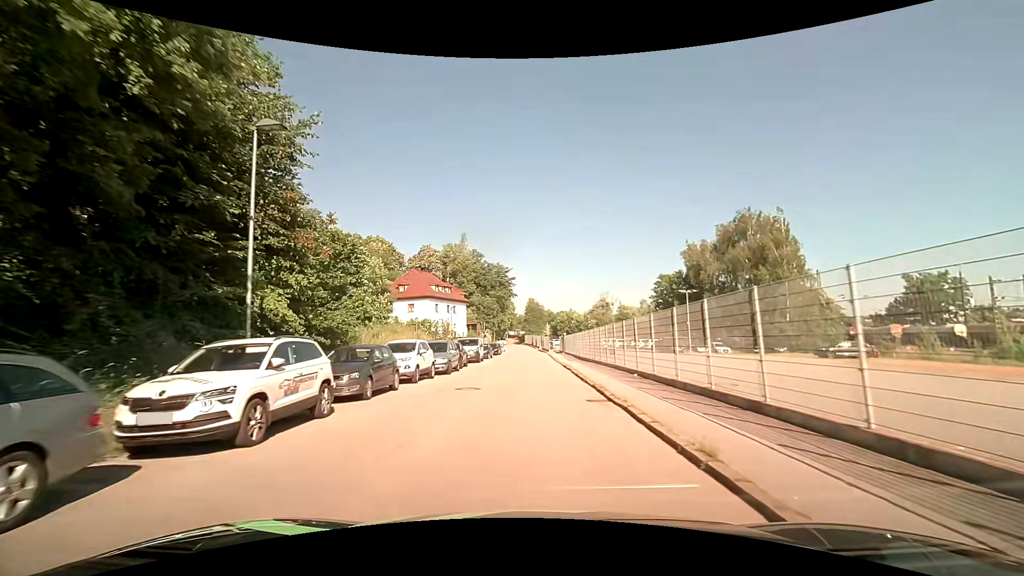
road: tertiary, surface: asphalt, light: Day
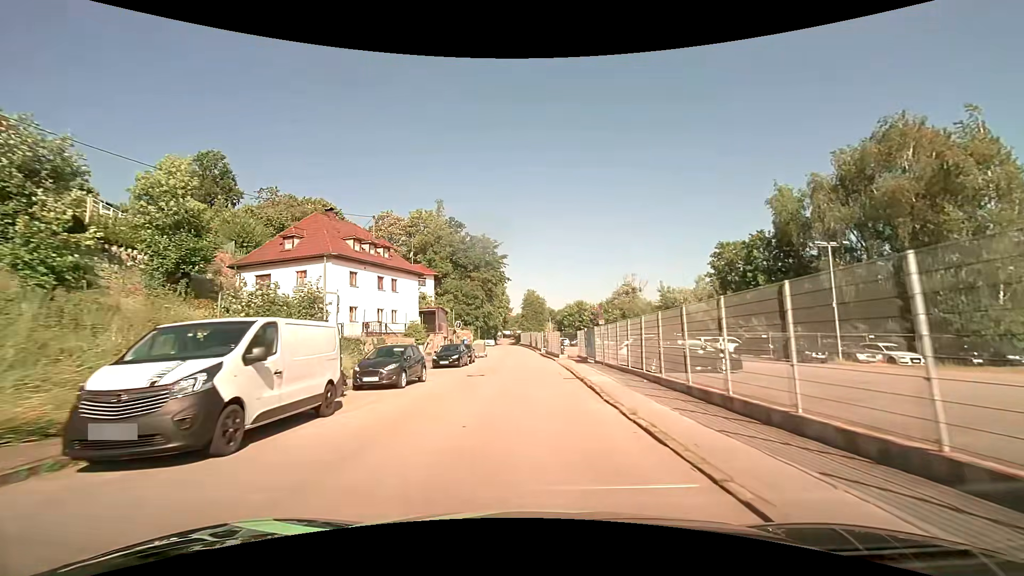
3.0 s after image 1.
(0.0, +31.5) m; 0°
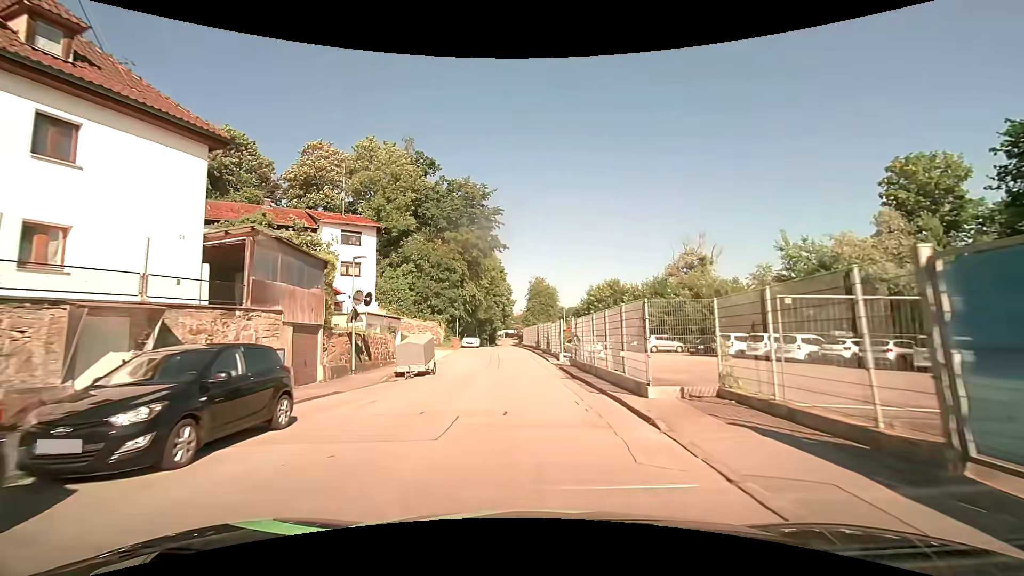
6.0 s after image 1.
(-0.2, +30.6) m; -1°
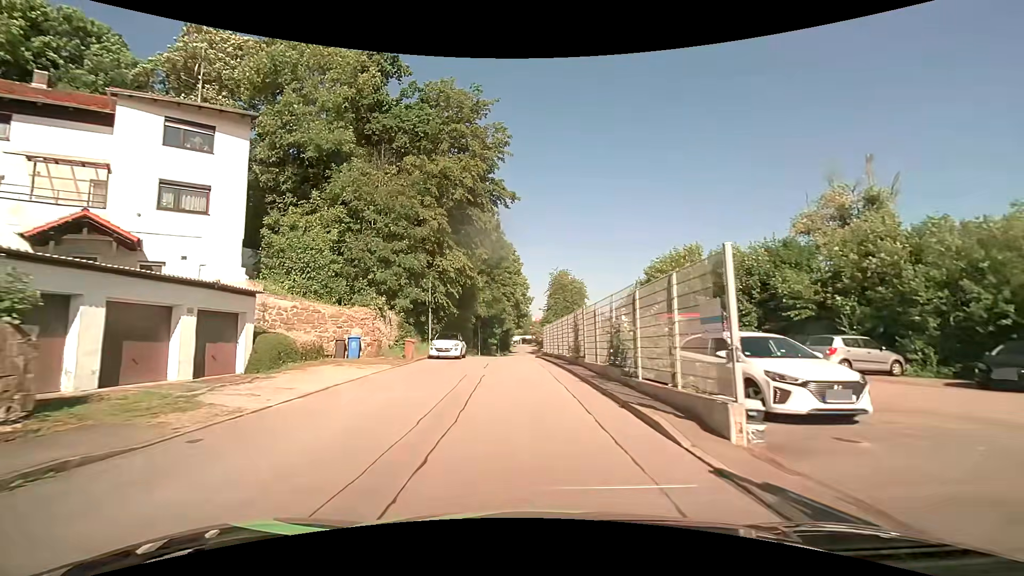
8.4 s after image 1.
(-0.3, +23.1) m; -2°
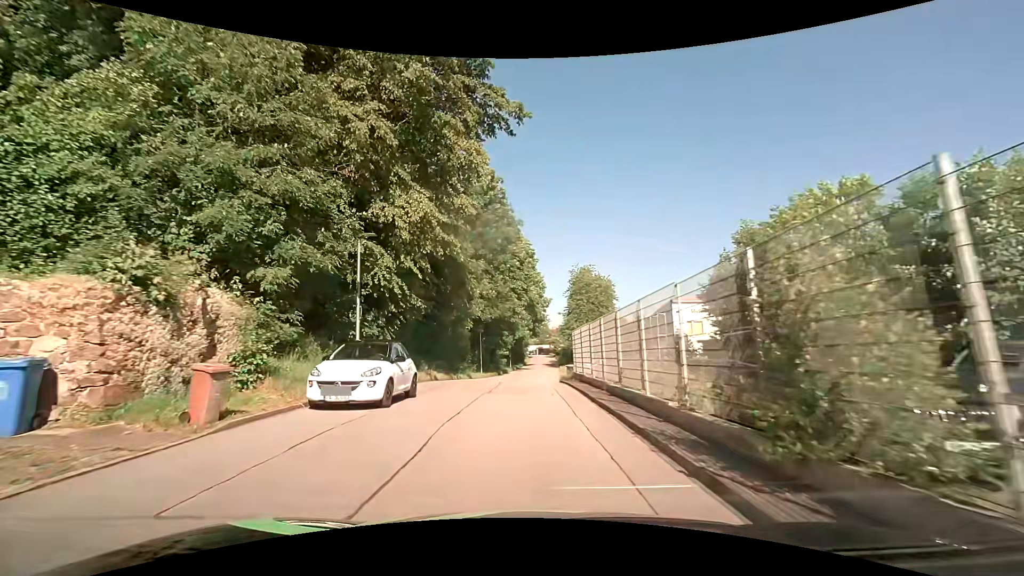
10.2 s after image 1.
(-0.1, +15.6) m; -1°
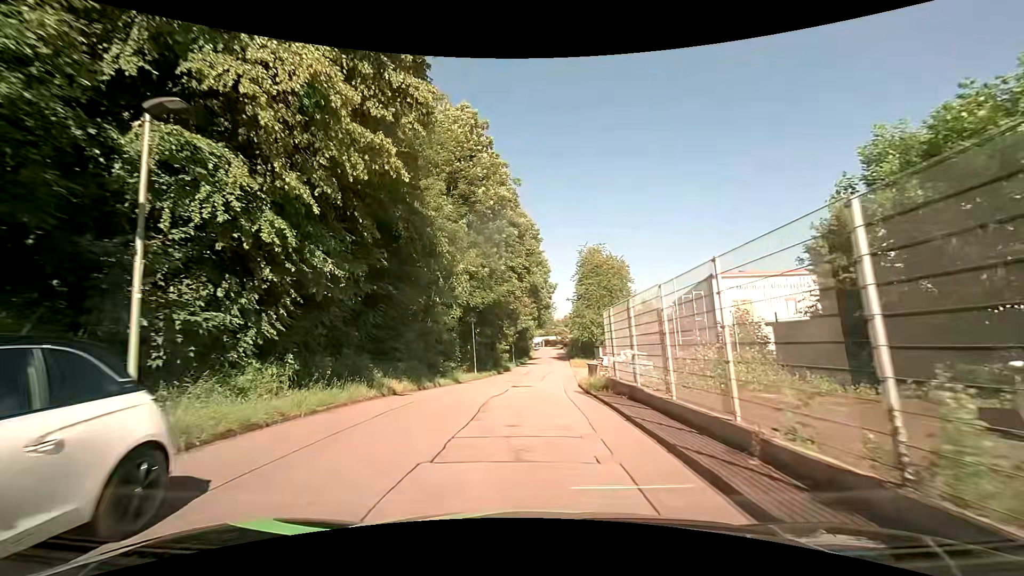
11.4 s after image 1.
(-0.1, +9.3) m; -2°
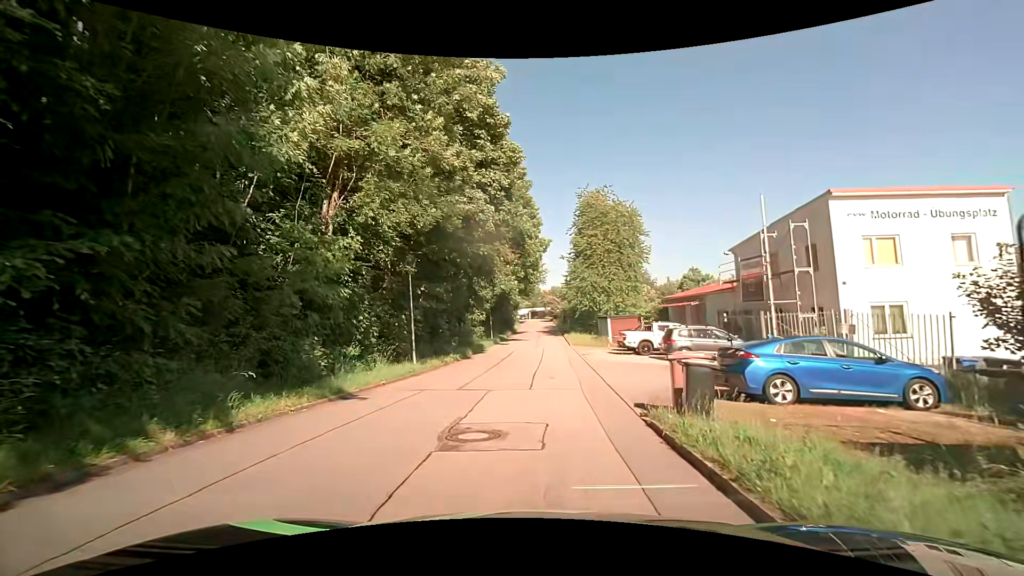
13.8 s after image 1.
(+0.2, +15.6) m; +1°
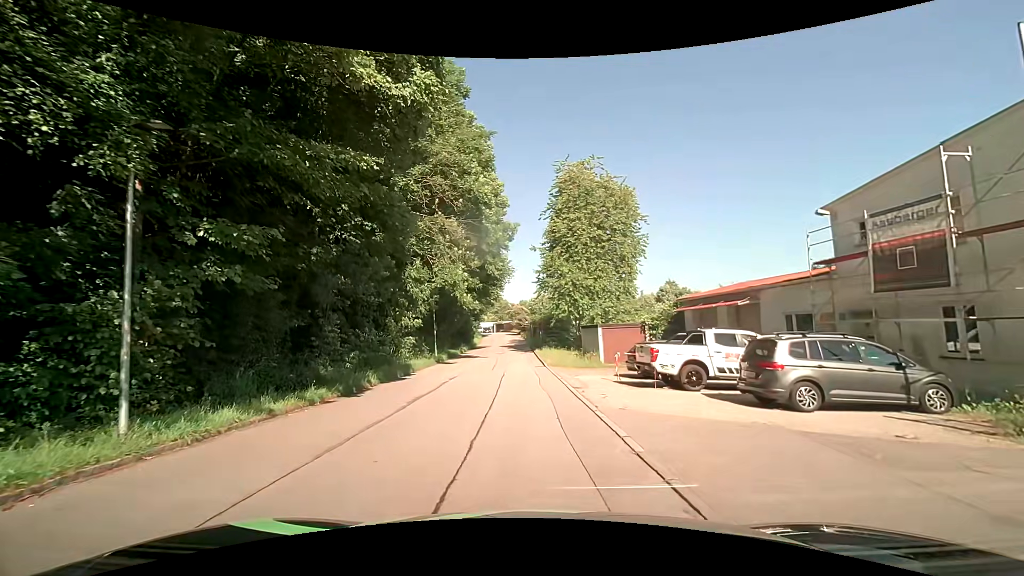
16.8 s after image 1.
(+0.5, +13.0) m; +5°
